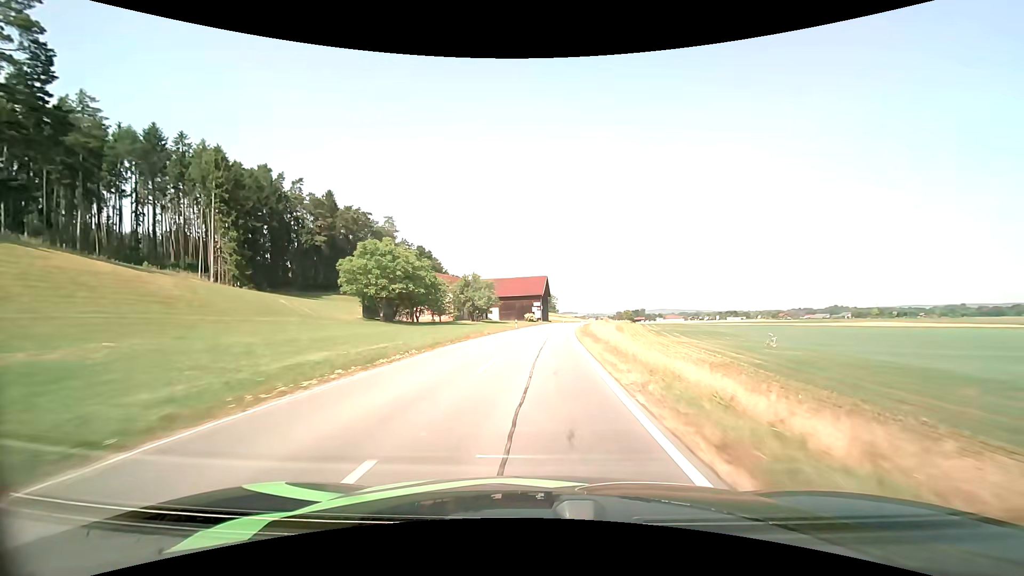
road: secondary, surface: asphalt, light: Day
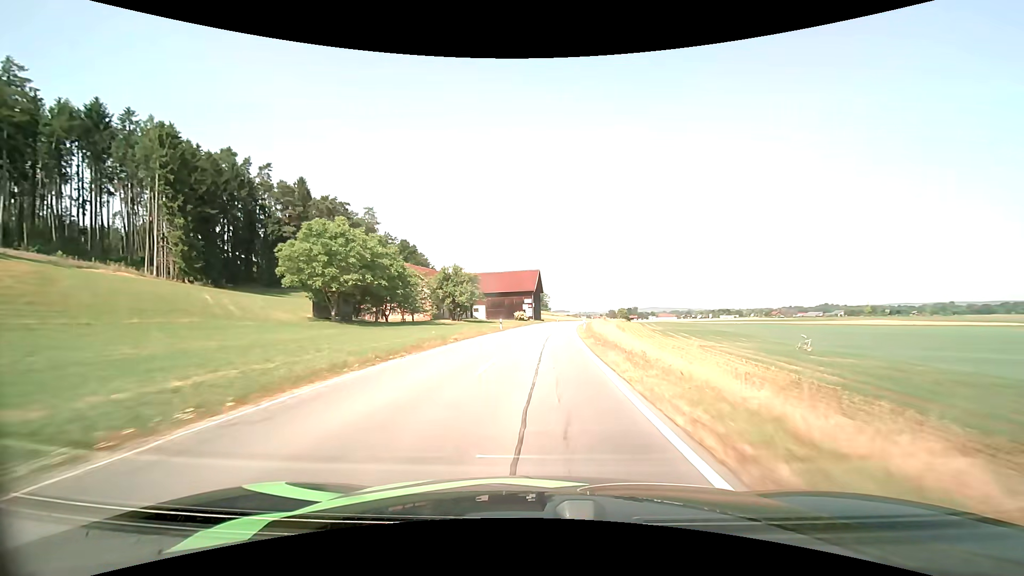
(+0.1, +12.2) m; +1°
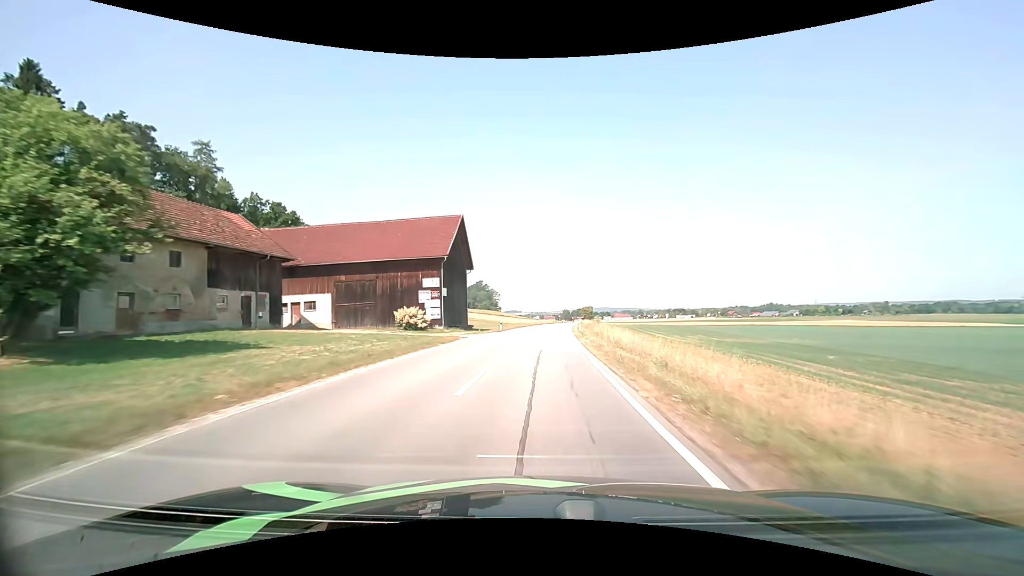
(+2.9, +60.6) m; +5°
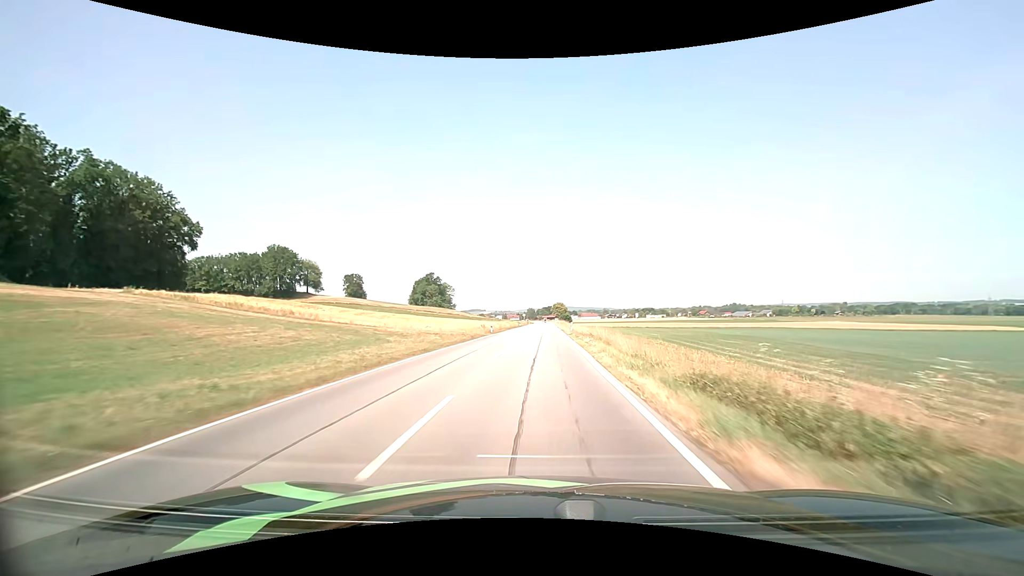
(+2.5, +61.1) m; +4°
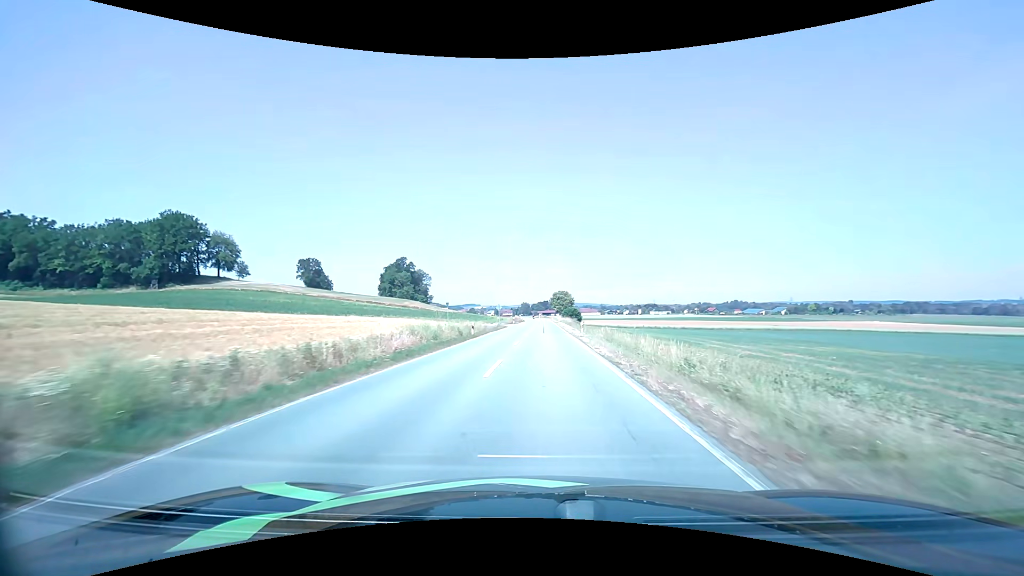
(+0.9, +61.9) m; +1°
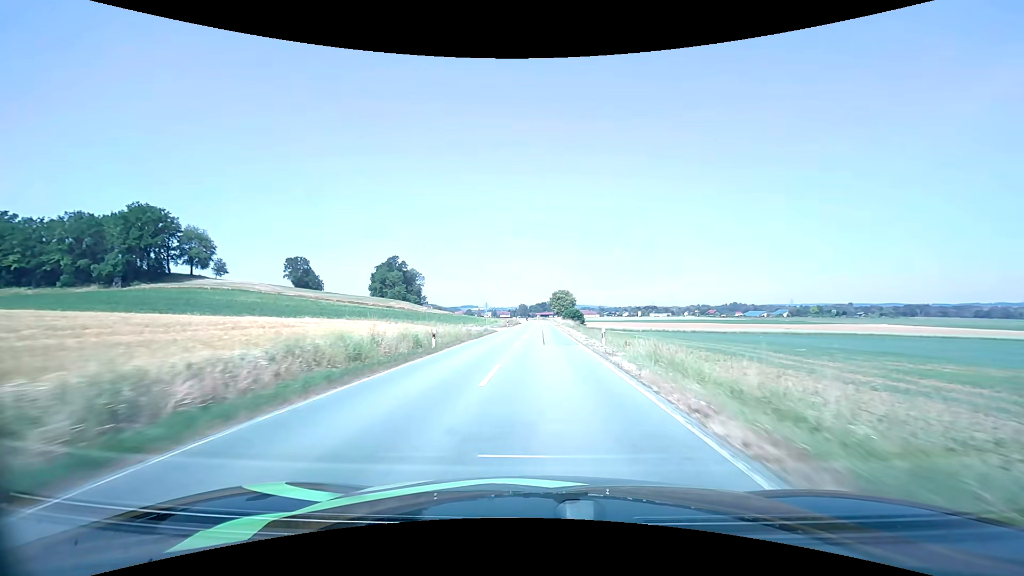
(0.0, +12.5) m; 0°
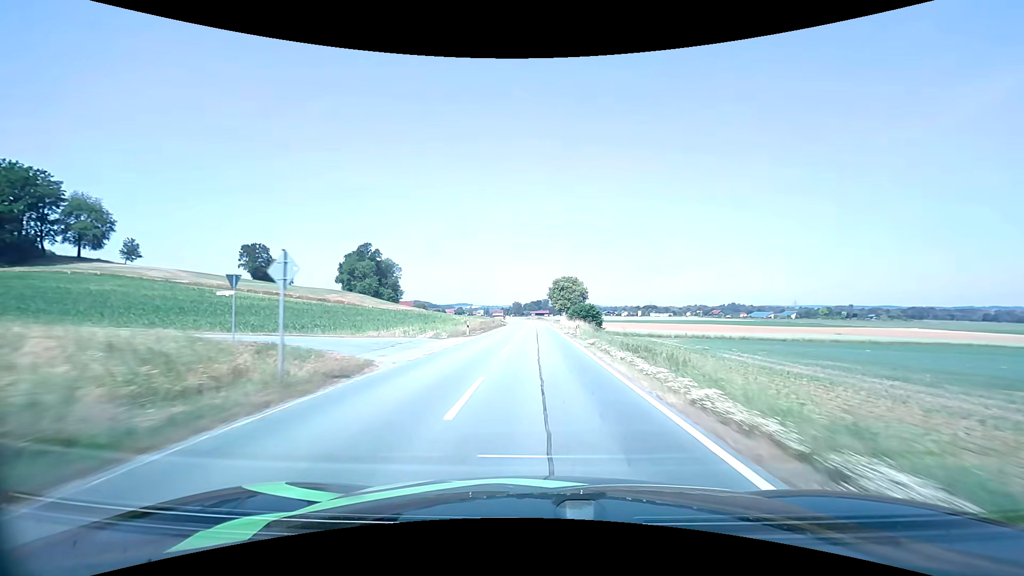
(+0.3, +37.9) m; +1°
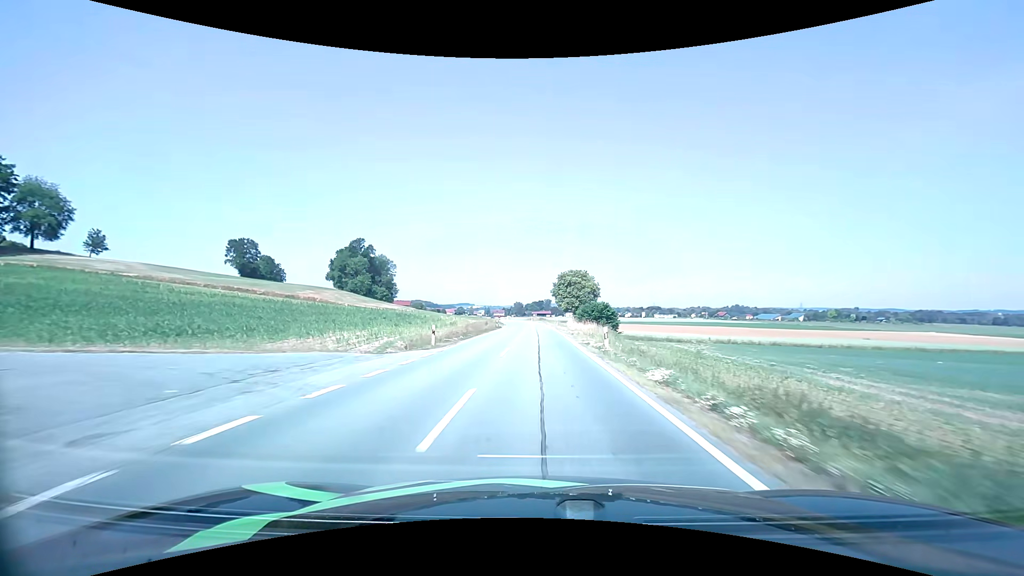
(0.0, +12.7) m; 0°
(0, +10) (0, +20) (0, +30) (0, +40) (0, +50) (0, +60) (0, +70) (-1, +80) (-1, +90) (-2, +100) m
